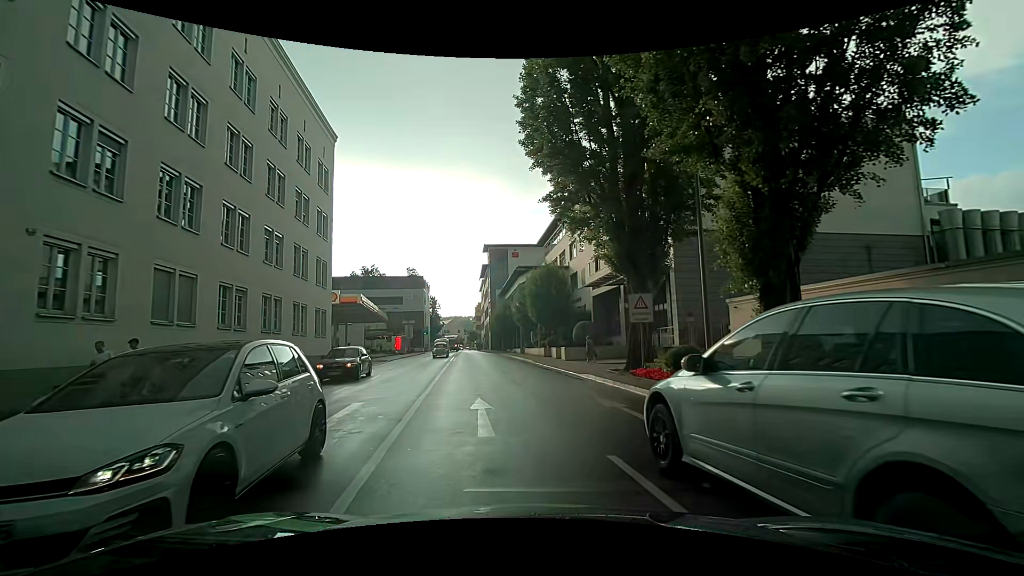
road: primary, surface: asphalt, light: Day
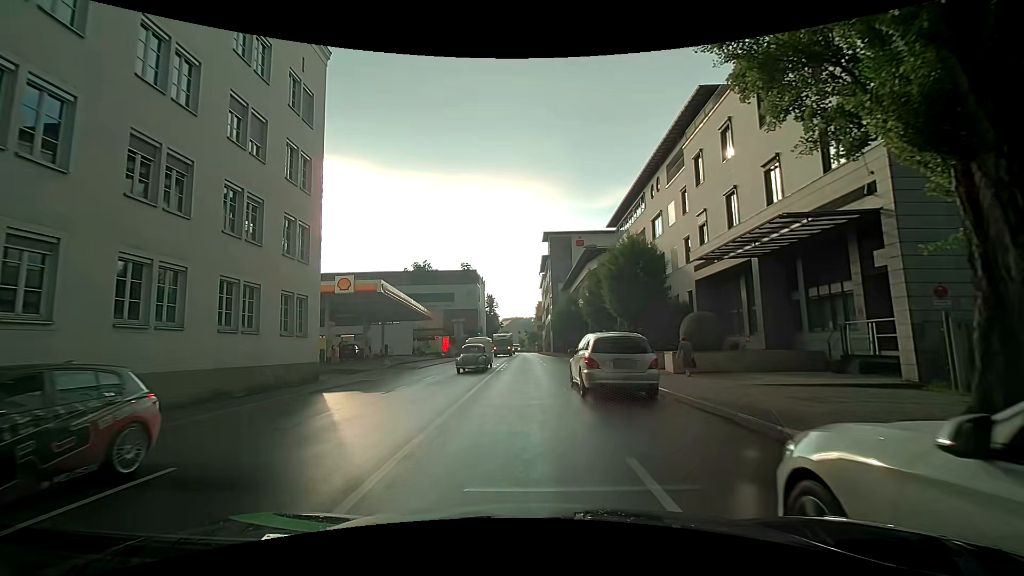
(-0.7, +12.0) m; -5°
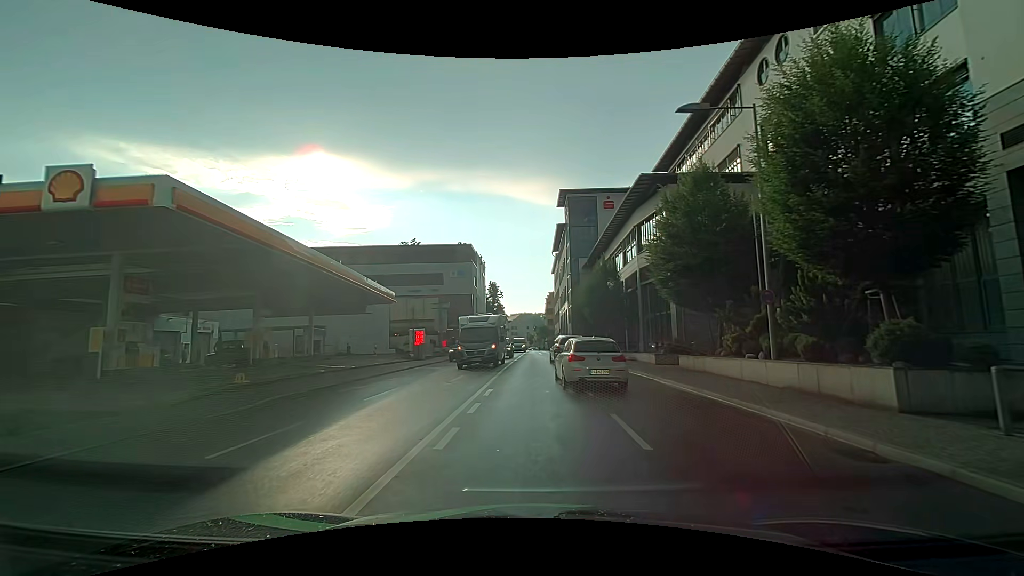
(-0.5, +21.1) m; -1°
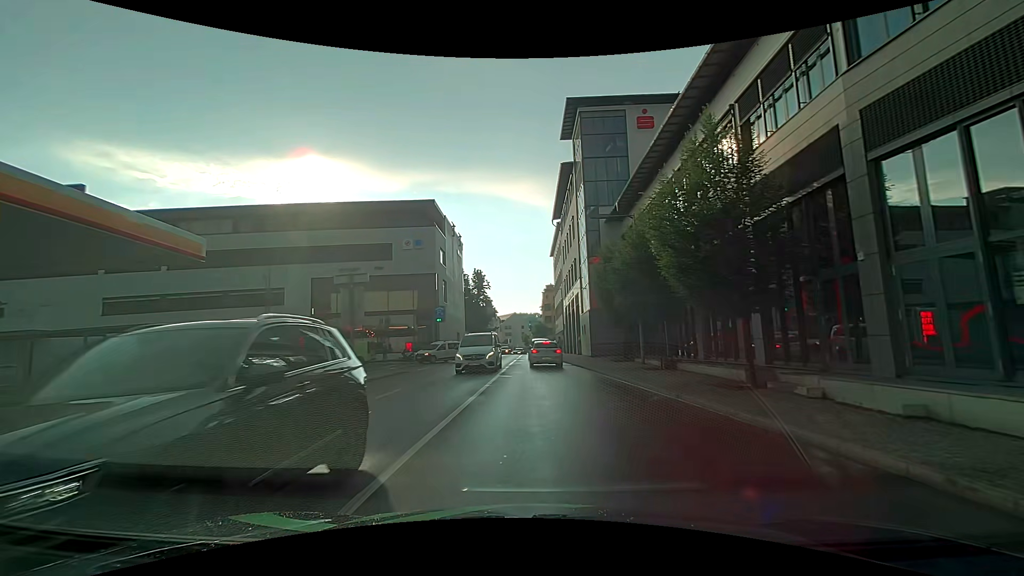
(0.0, +23.2) m; 0°
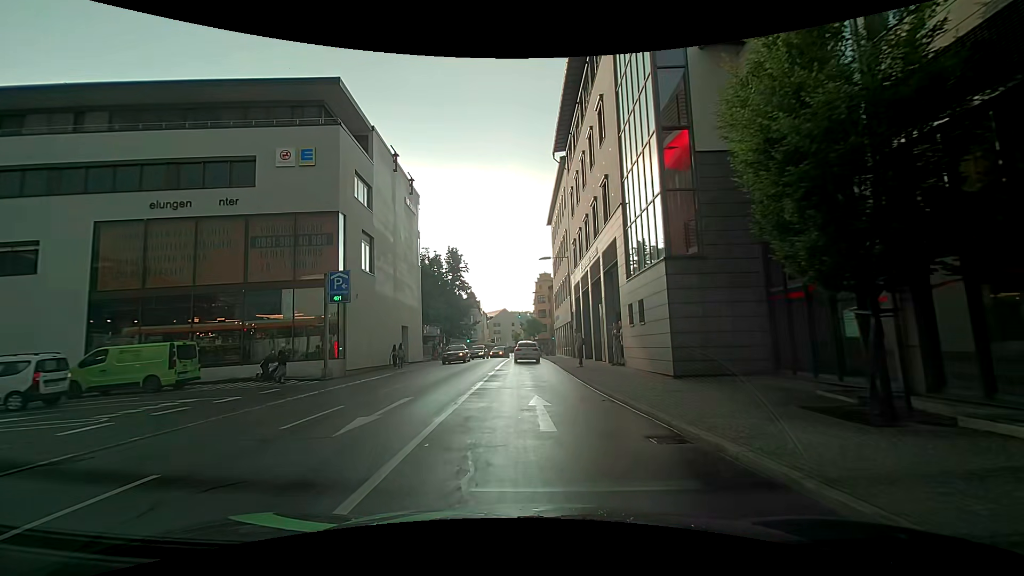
(-0.1, +22.5) m; +1°
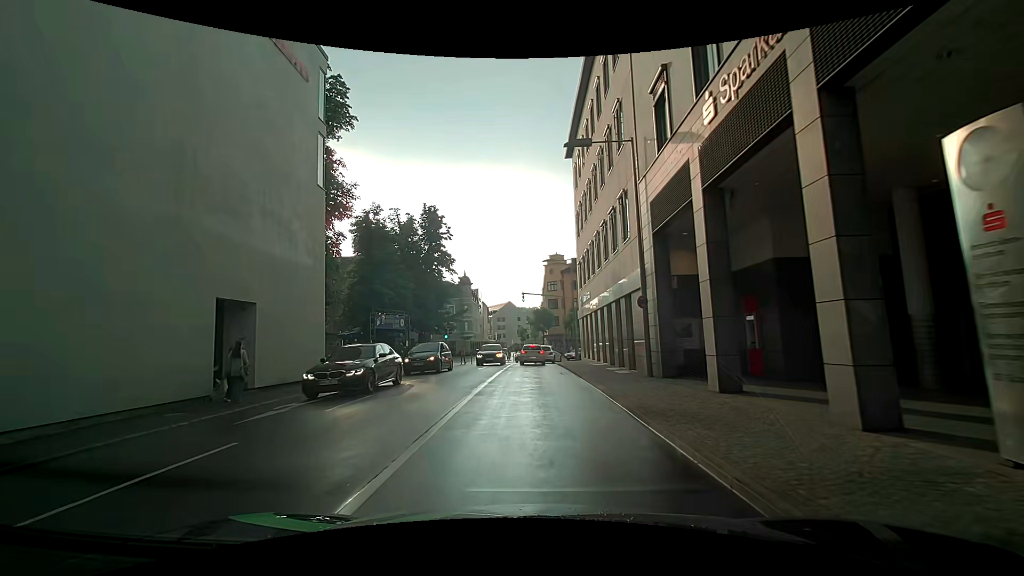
(-0.5, +22.8) m; -1°
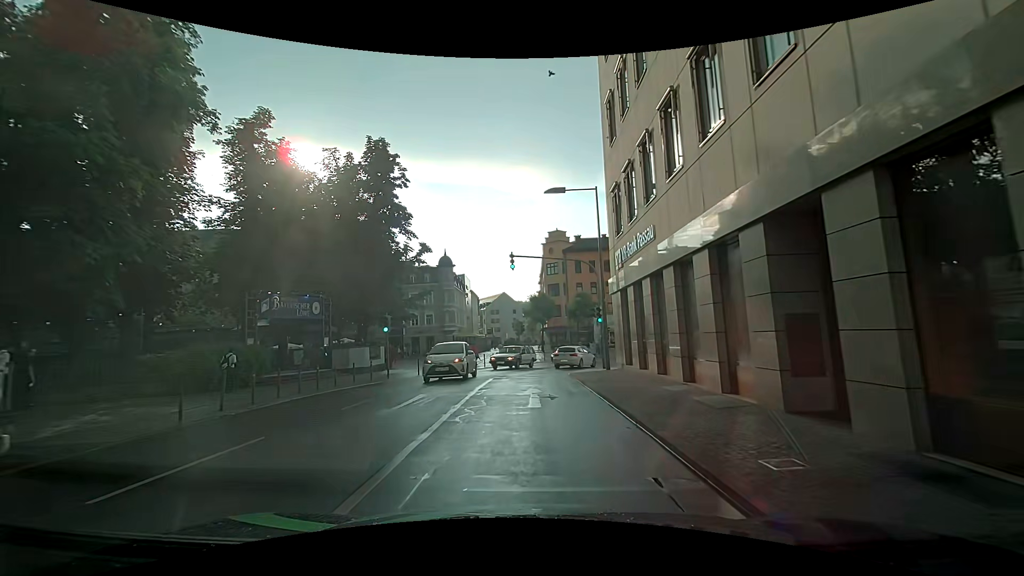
(0.0, +17.4) m; 0°
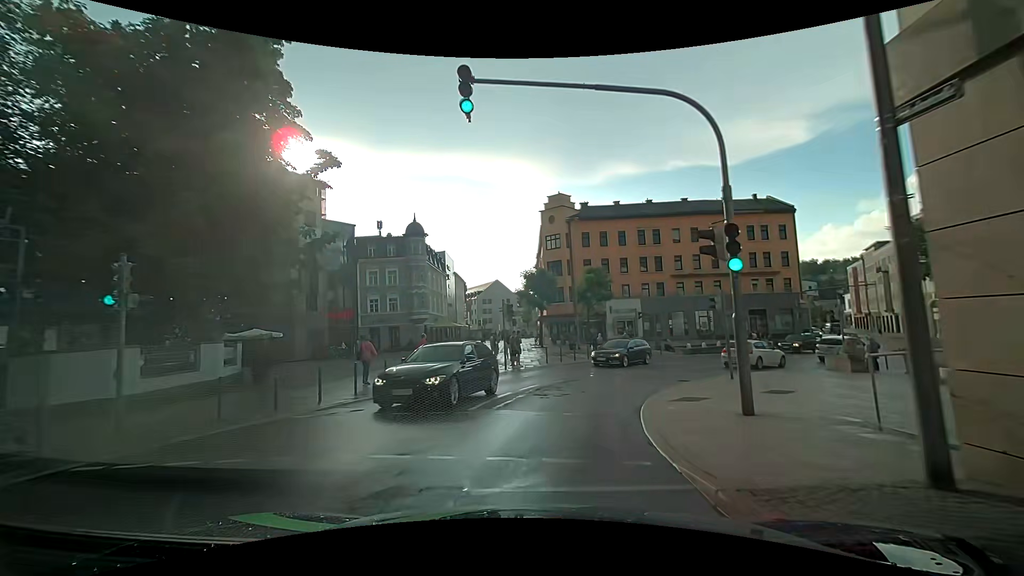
(0.0, +17.5) m; +1°
(+1, +10) (+4, +19) (+10, +27) (+18, +33) (+26, +39) (+34, +46) (+40, +53) (+44, +62) (+47, +72) (+49, +82) m
